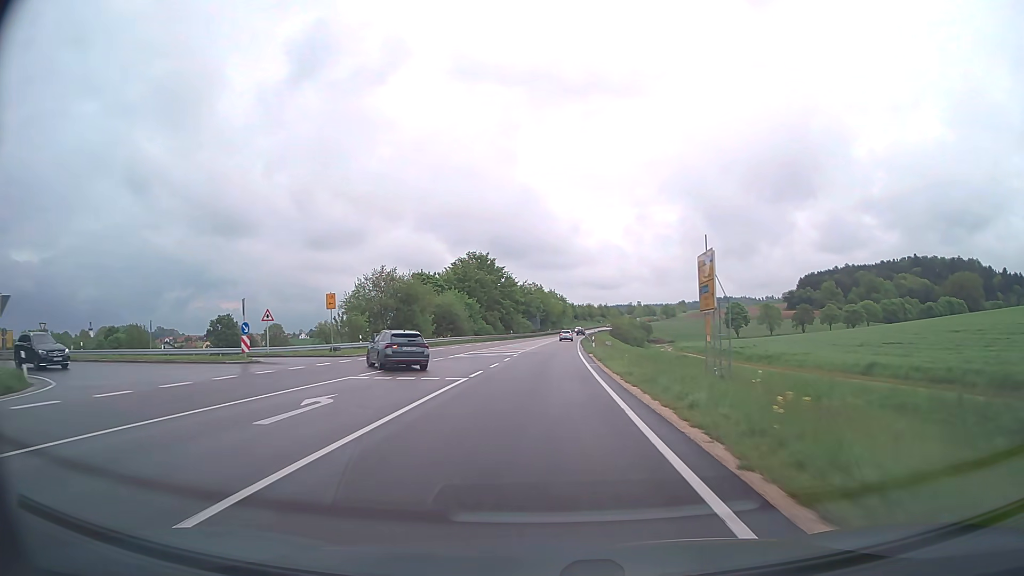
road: primary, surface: asphalt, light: Day
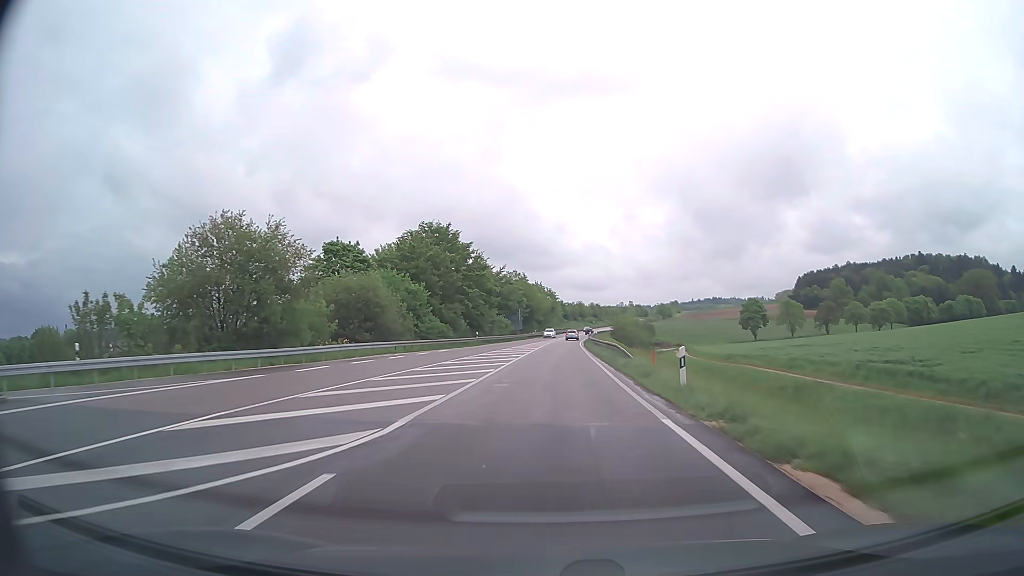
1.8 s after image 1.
(+0.3, +35.3) m; +1°
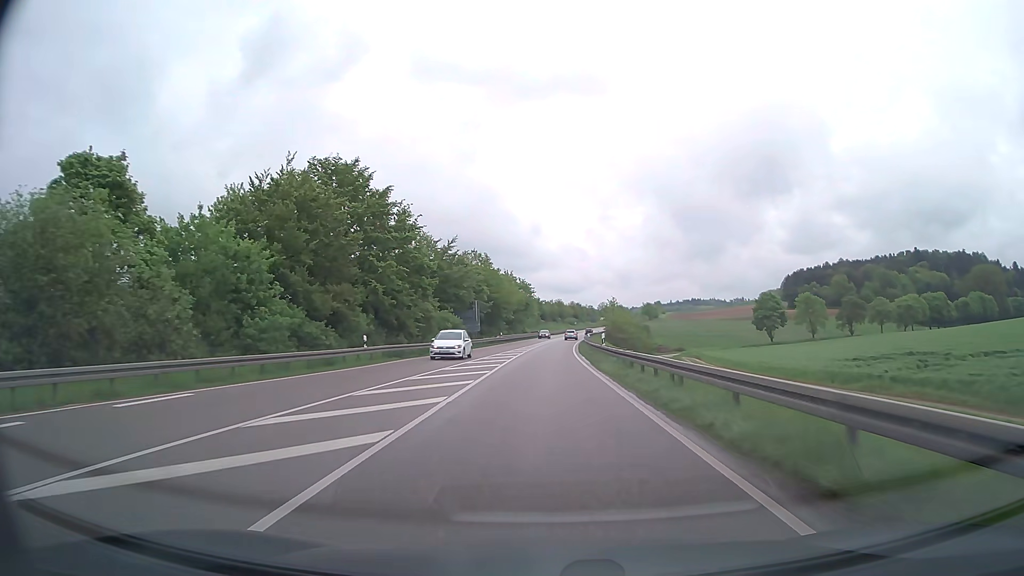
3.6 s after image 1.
(+0.7, +35.5) m; +2°
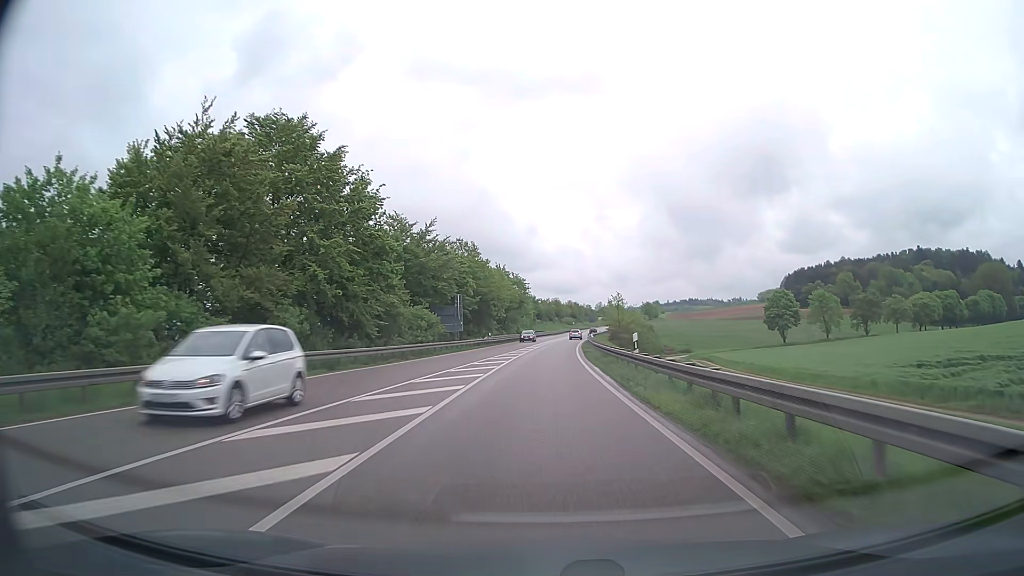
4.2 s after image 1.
(0.0, +12.0) m; 0°
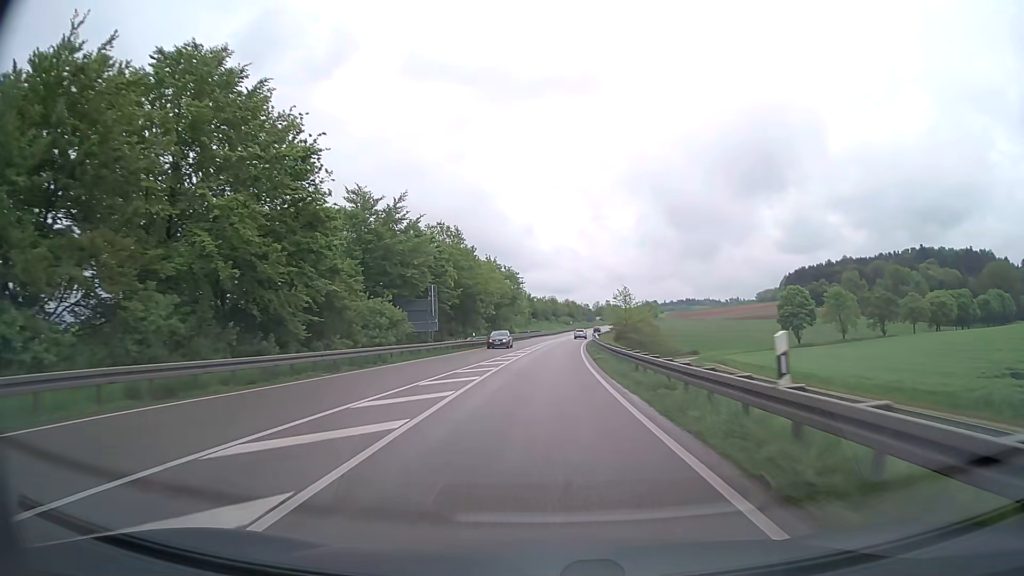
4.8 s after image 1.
(+0.1, +12.1) m; 0°
